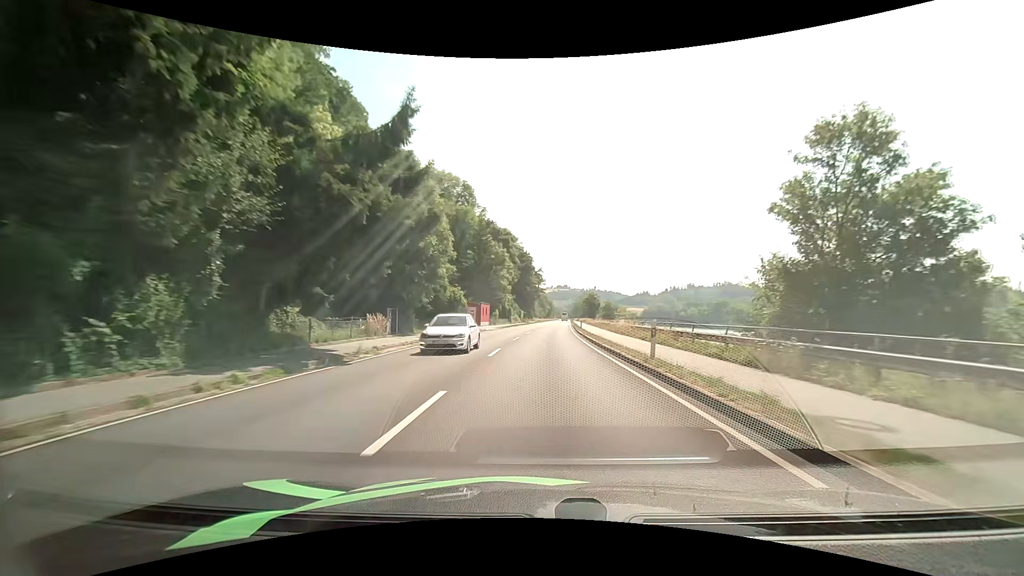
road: primary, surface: asphalt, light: Day
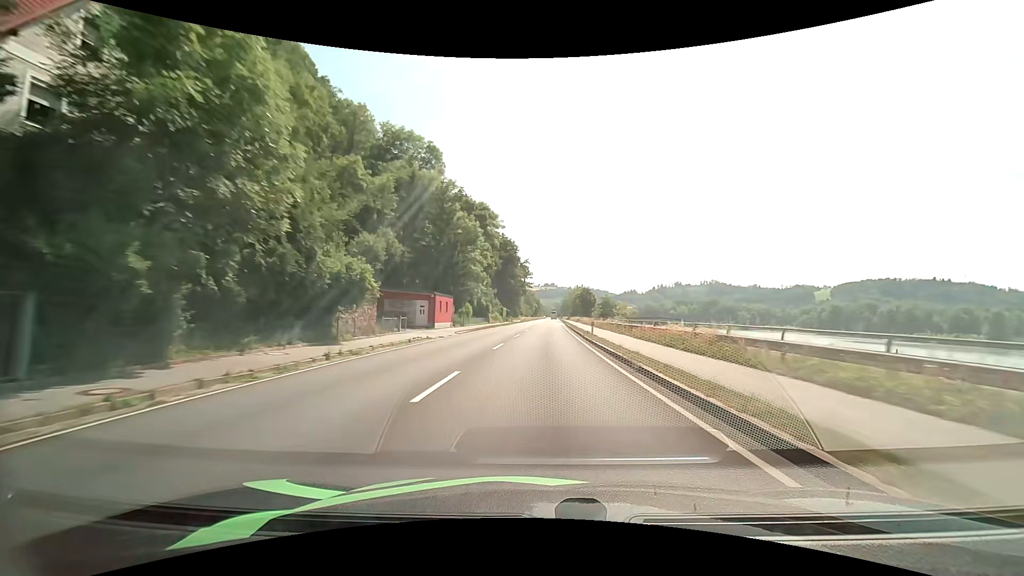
(+0.3, +21.2) m; +1°
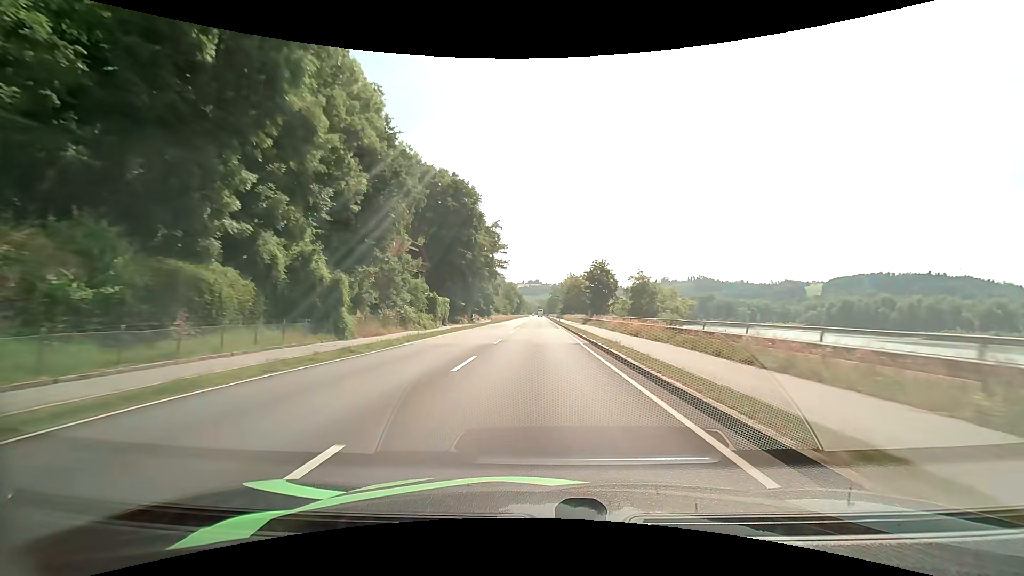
(+1.2, +54.5) m; +2°
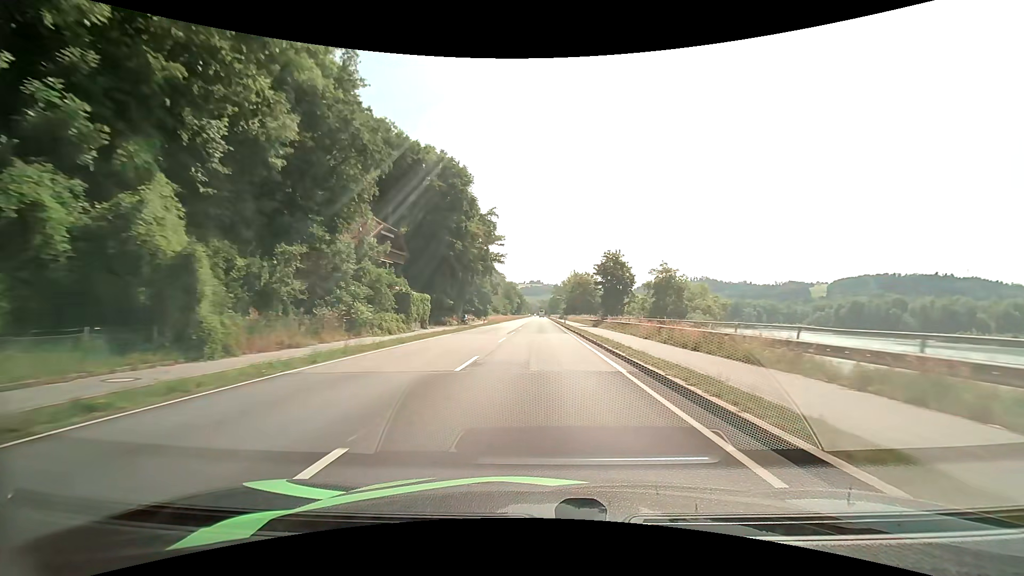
(0.0, +10.8) m; 0°
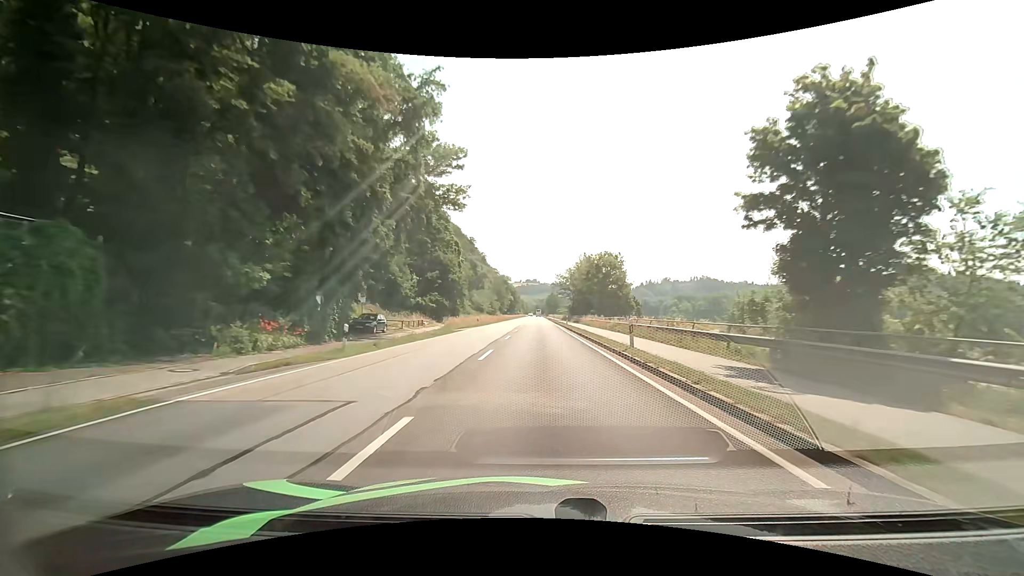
(0.0, +42.9) m; +1°
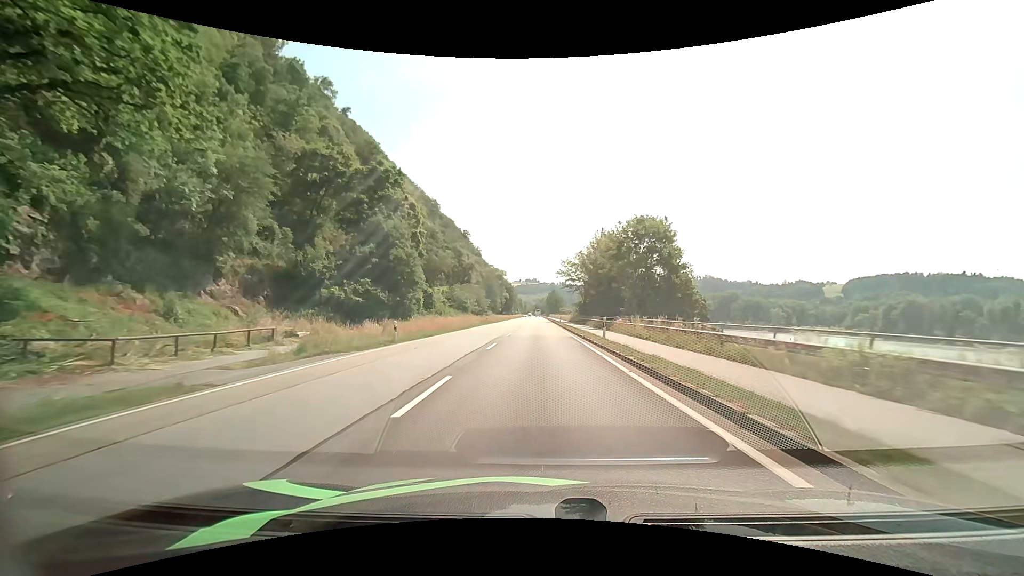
(+0.1, +31.9) m; 0°
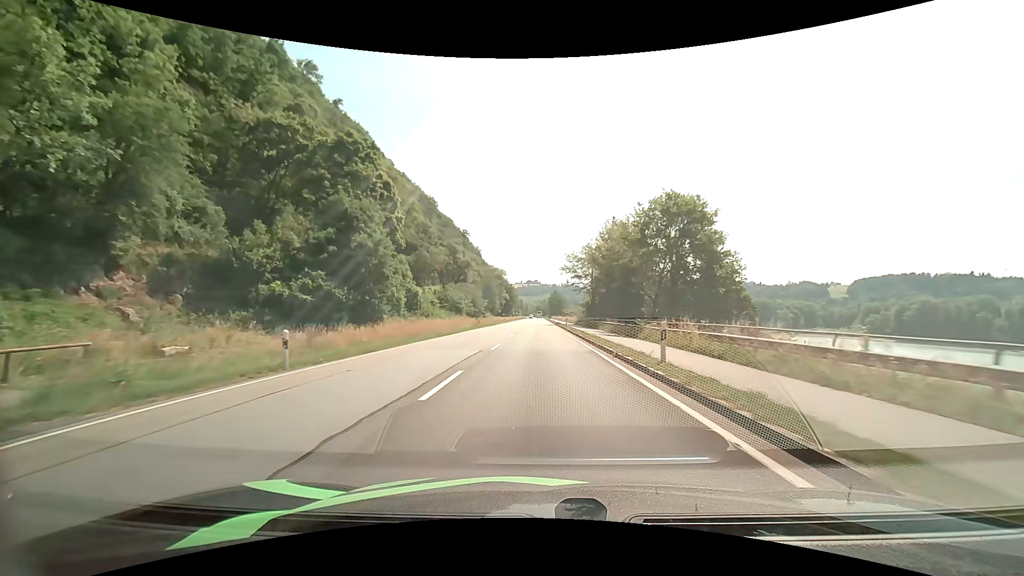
(0.0, +10.6) m; 0°
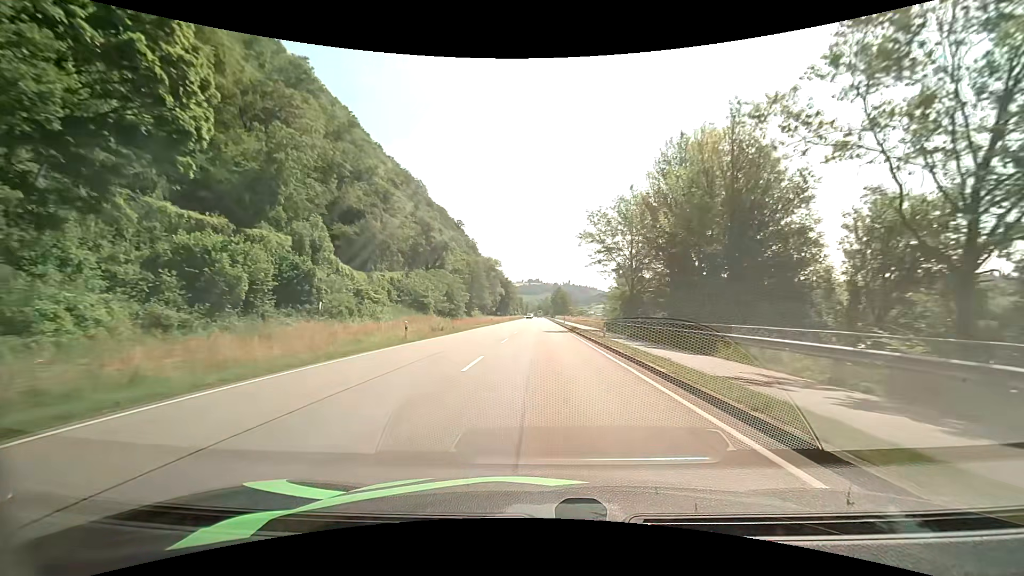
(-0.1, +32.1) m; 0°
(0, +10) (0, +20) (0, +30) (0, +40) (0, +50) (0, +60) (+1, +70) (+1, +80) (+1, +90) (+1, +100) m
